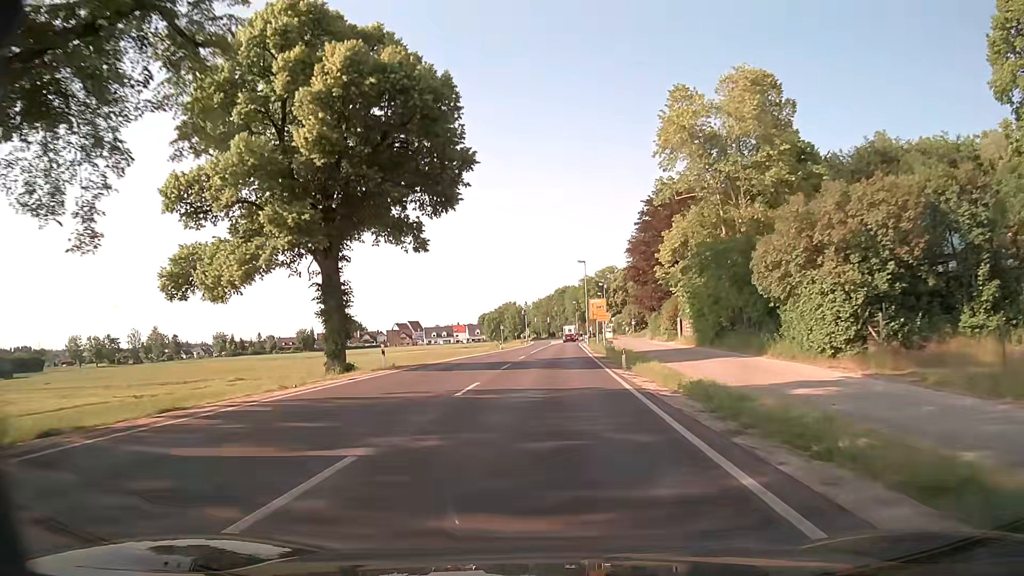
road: secondary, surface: asphalt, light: Day
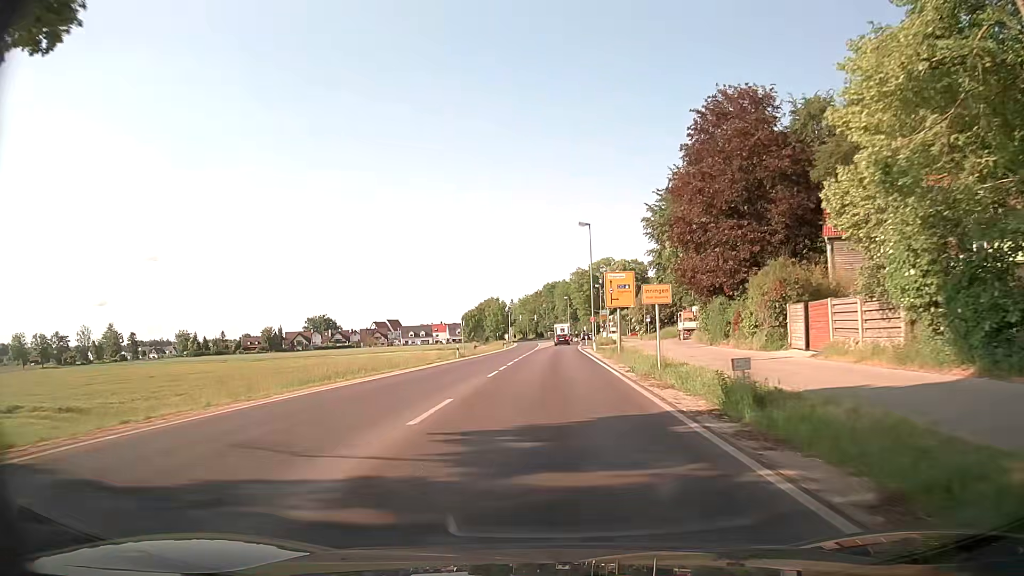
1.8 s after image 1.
(+0.2, +28.2) m; +1°
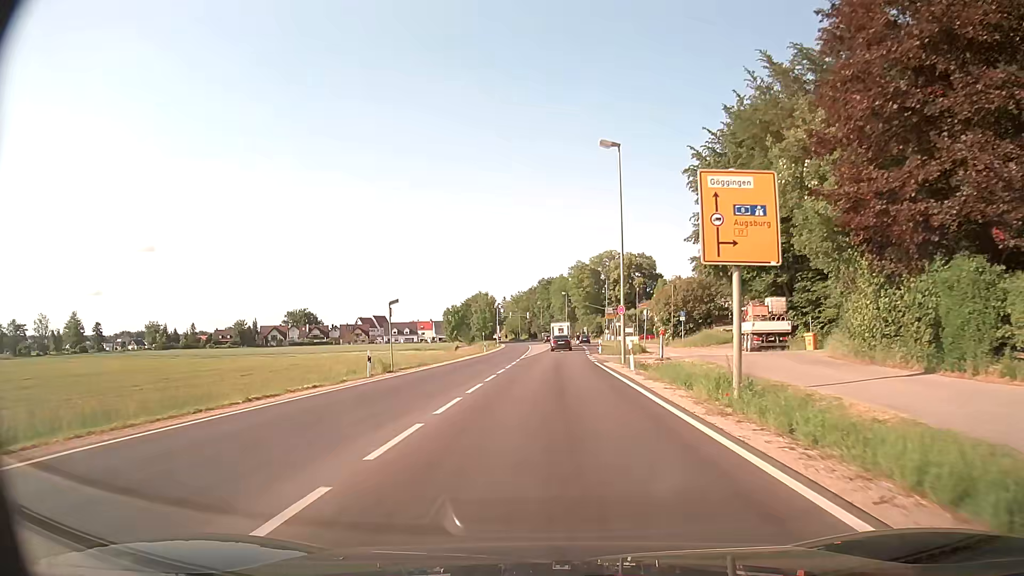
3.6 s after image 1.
(-0.1, +23.5) m; 0°
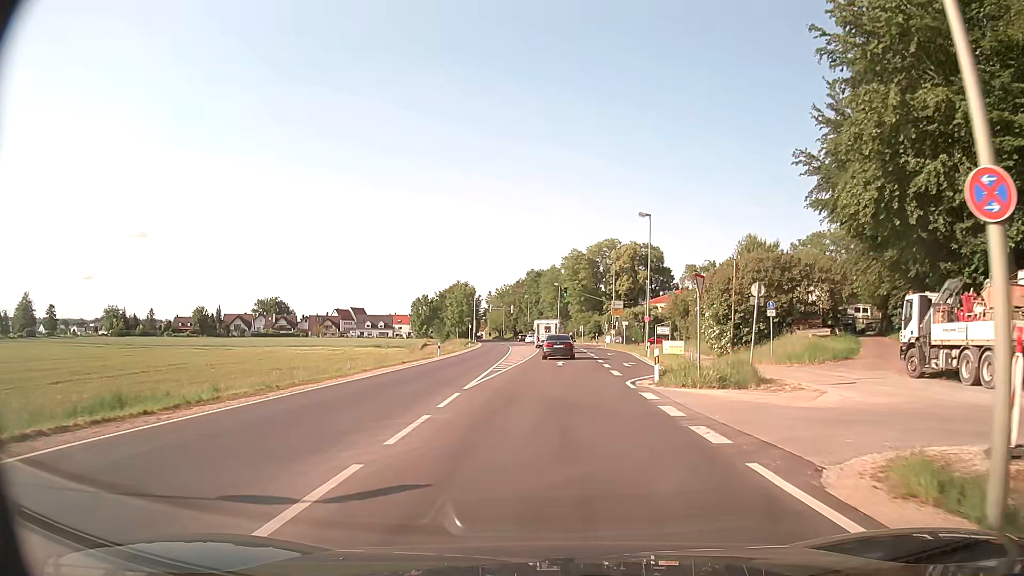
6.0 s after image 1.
(0.0, +25.7) m; +1°
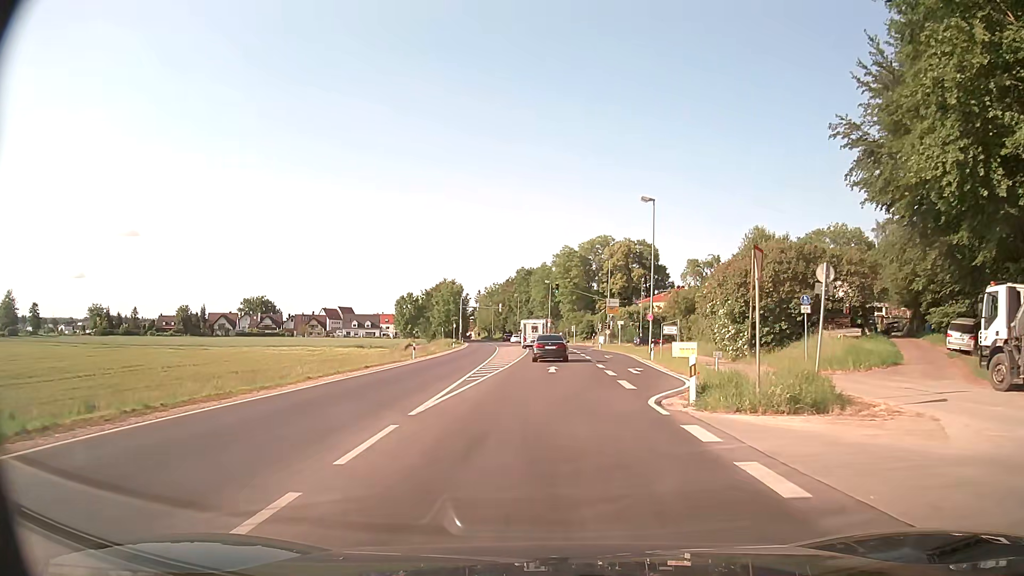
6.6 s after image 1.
(0.0, +5.9) m; +1°
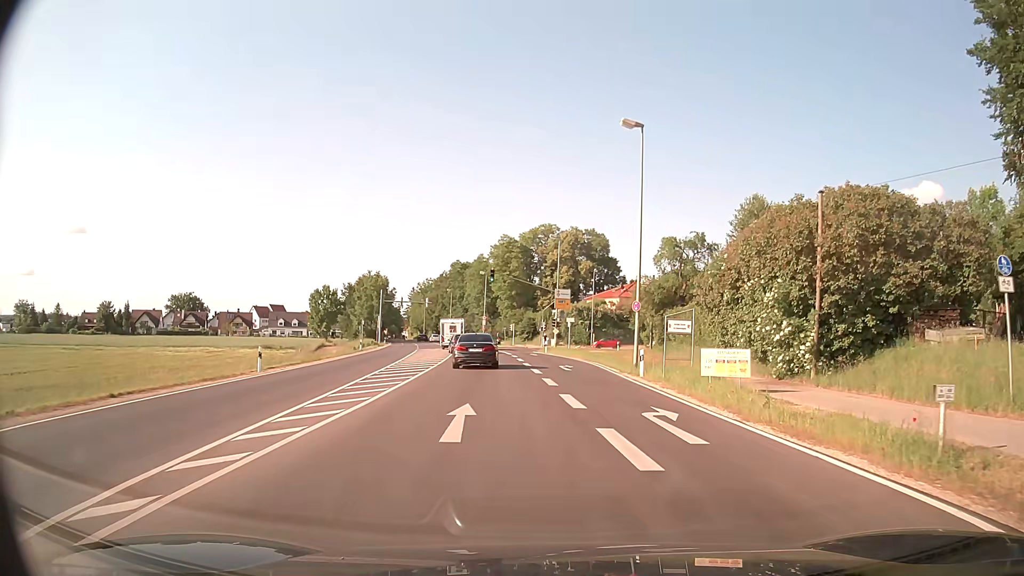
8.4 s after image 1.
(+0.4, +16.5) m; +5°
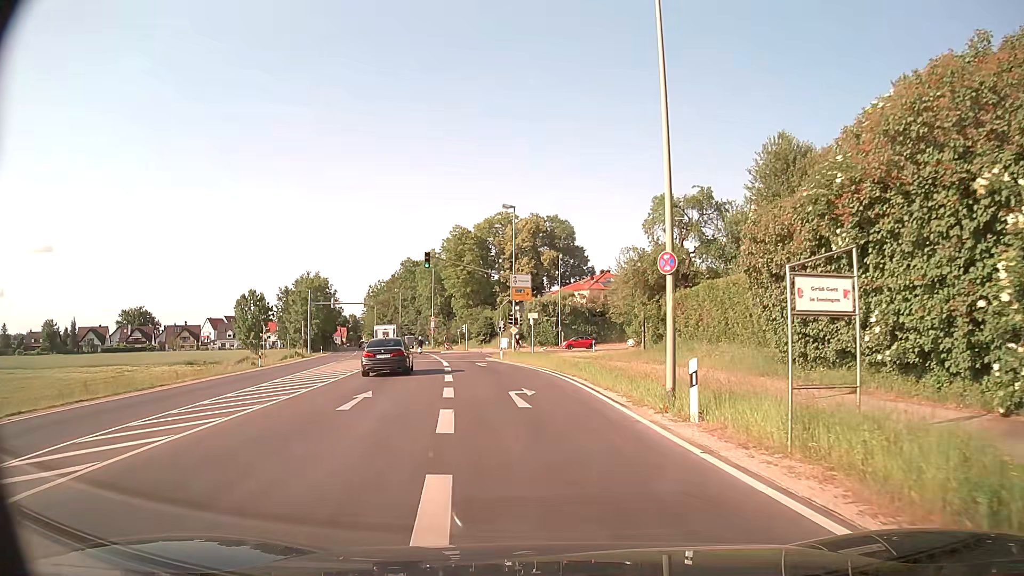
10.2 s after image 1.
(+0.7, +15.1) m; +3°
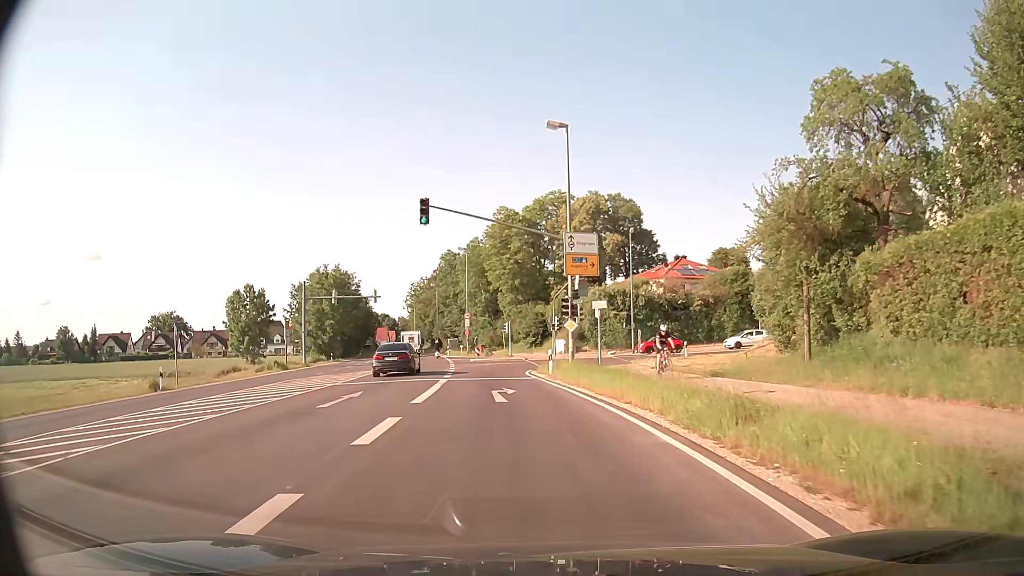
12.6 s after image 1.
(-0.8, +19.0) m; -5°
